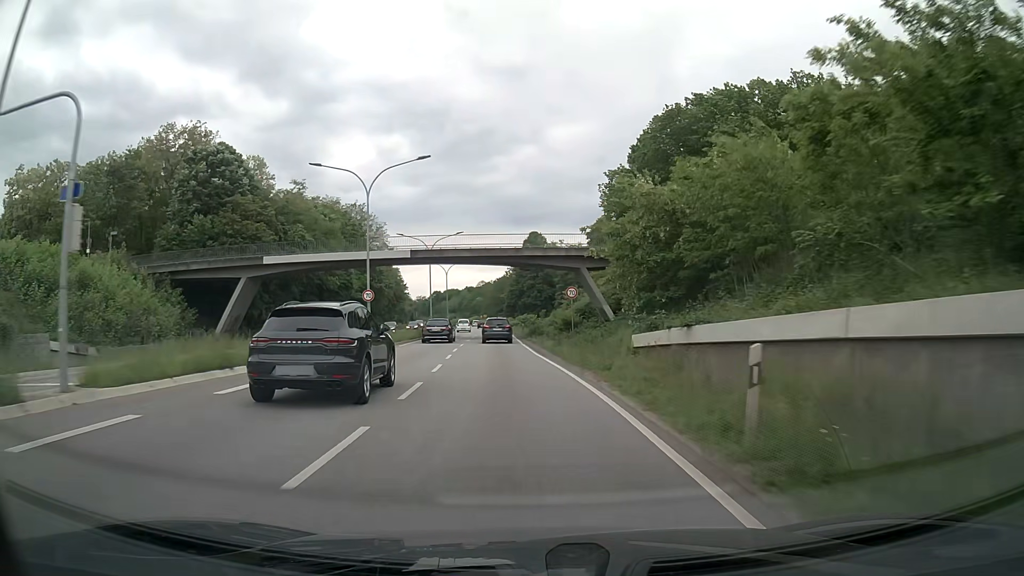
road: primary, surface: asphalt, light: Day
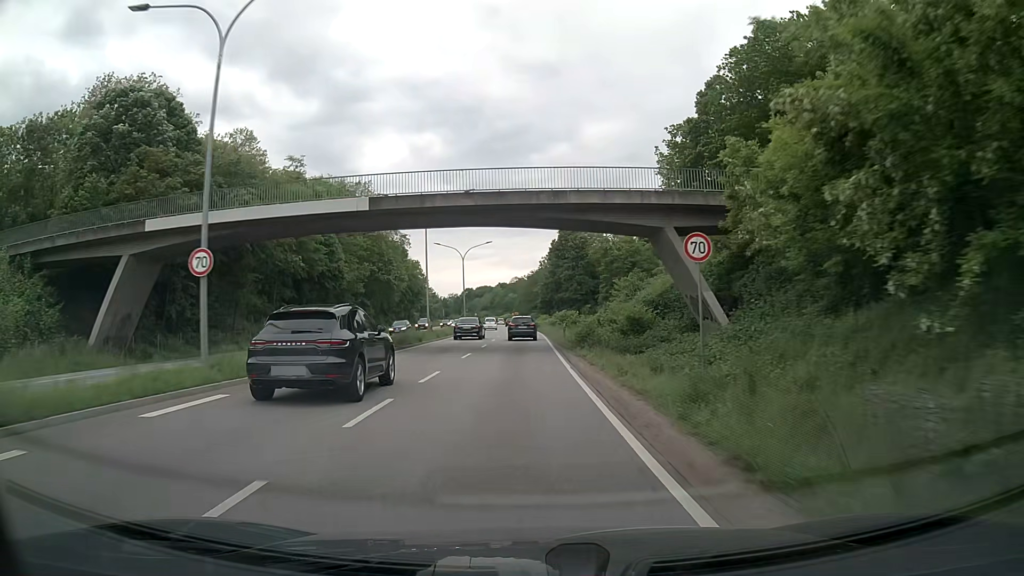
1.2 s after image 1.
(-0.5, +21.1) m; -3°
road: trunk
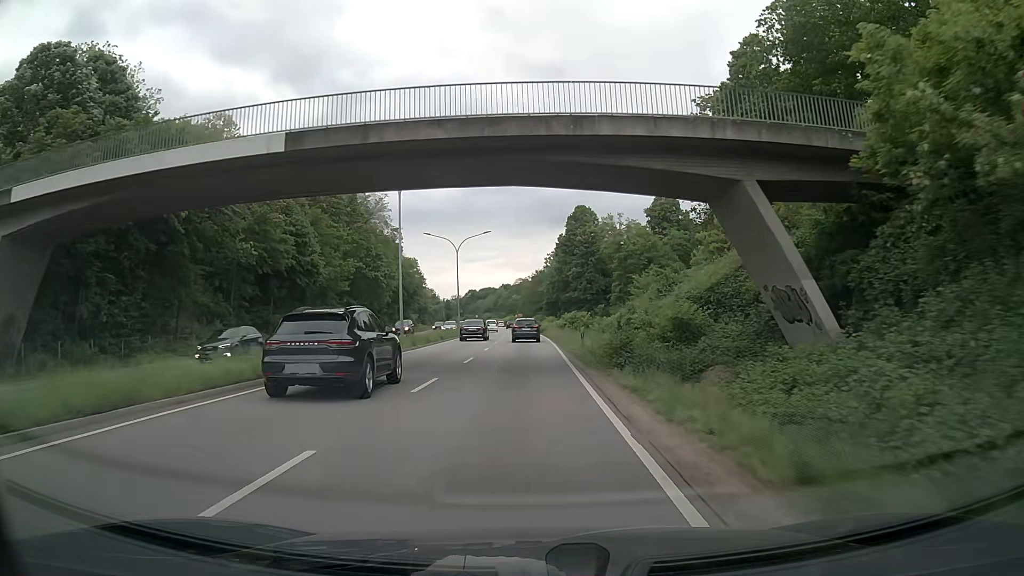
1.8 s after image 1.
(-0.1, +10.6) m; 0°
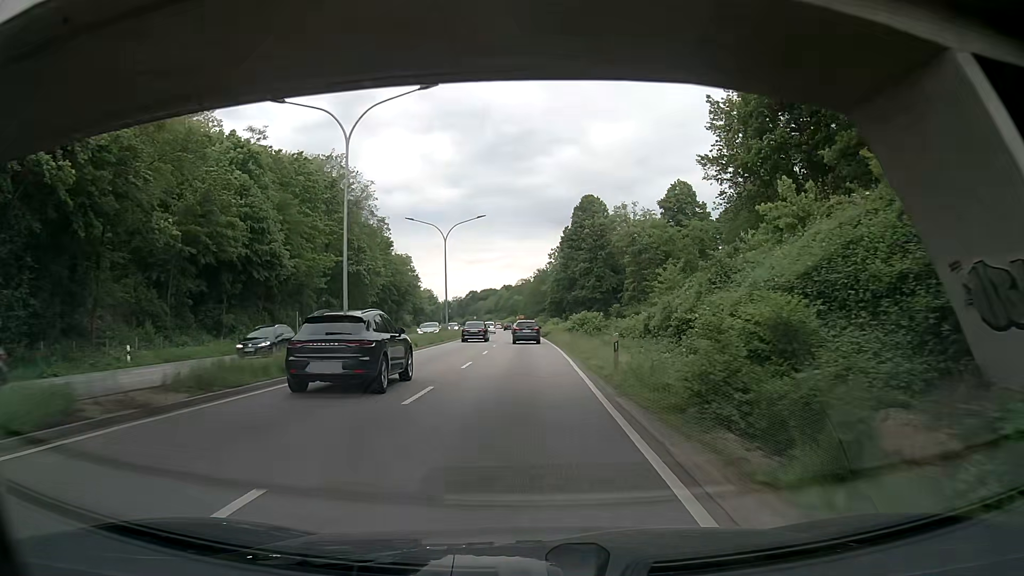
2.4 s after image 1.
(0.0, +10.7) m; 0°
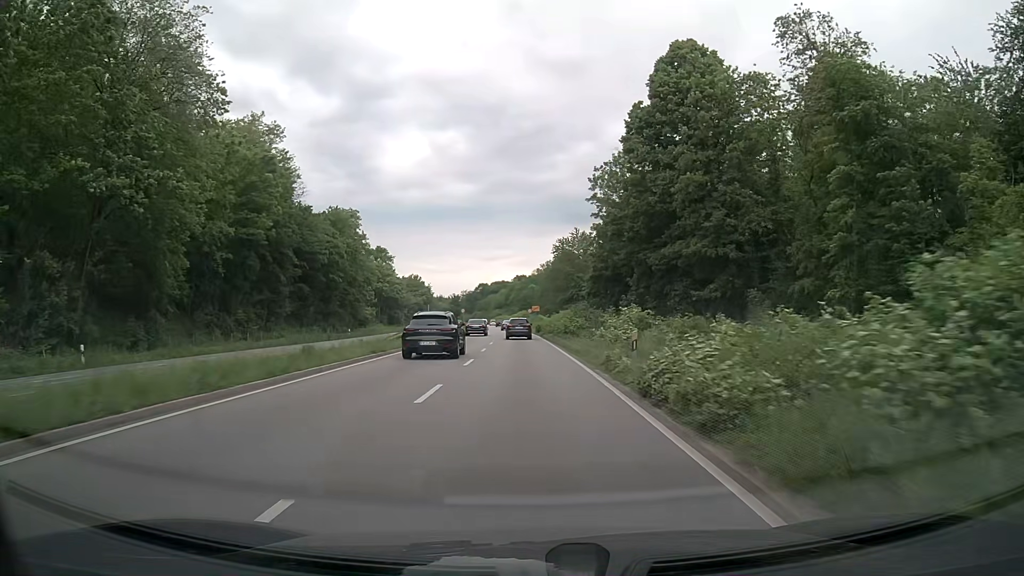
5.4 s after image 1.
(-0.4, +54.6) m; -1°
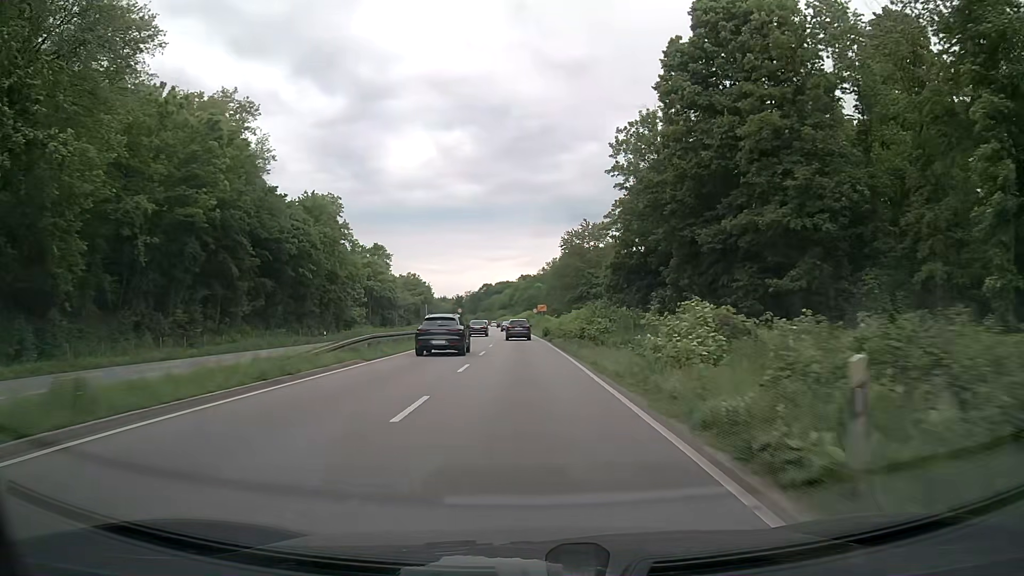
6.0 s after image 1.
(0.0, +11.0) m; 0°
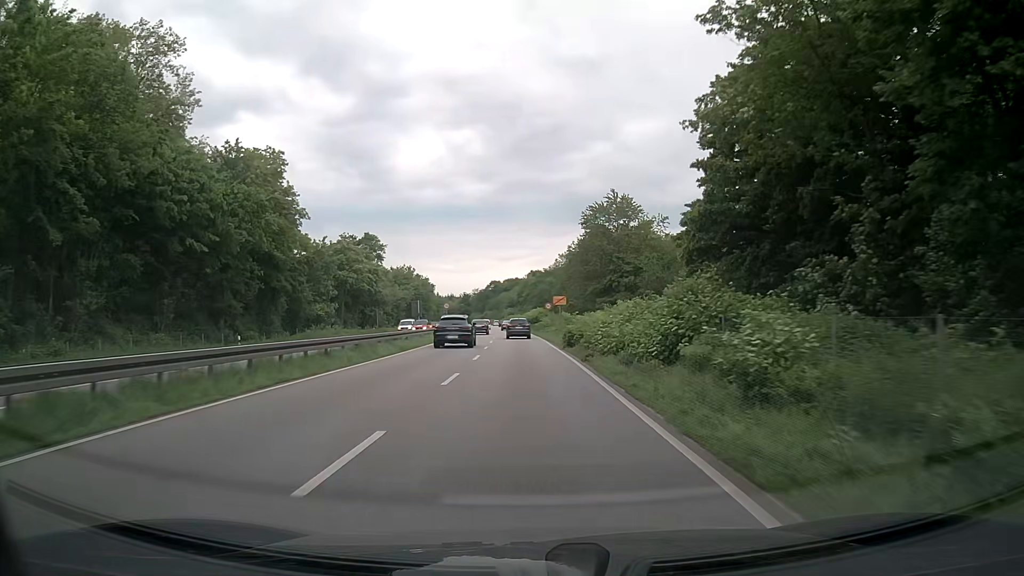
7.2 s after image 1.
(-0.2, +21.9) m; -1°
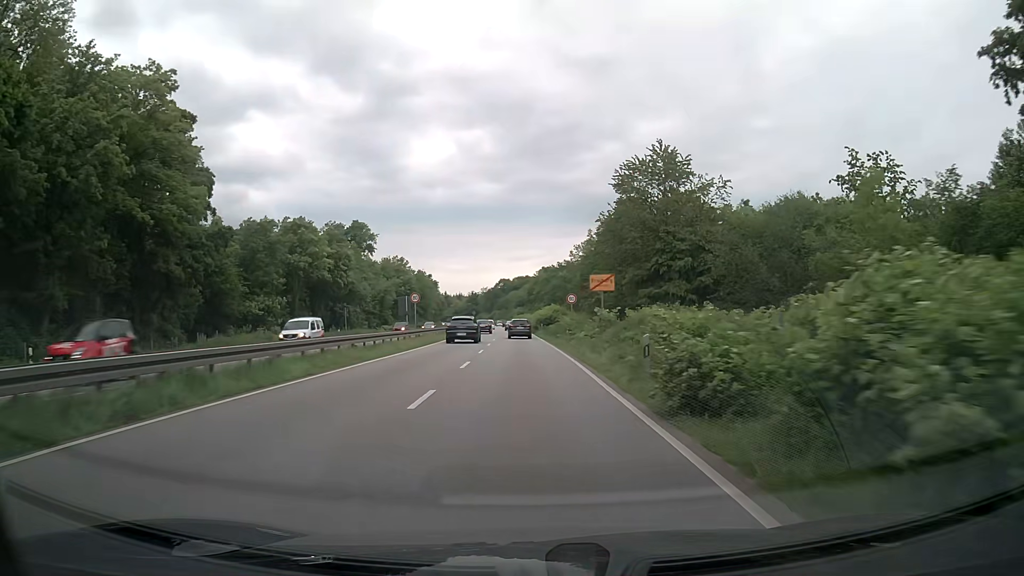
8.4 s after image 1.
(-0.1, +22.0) m; -1°
